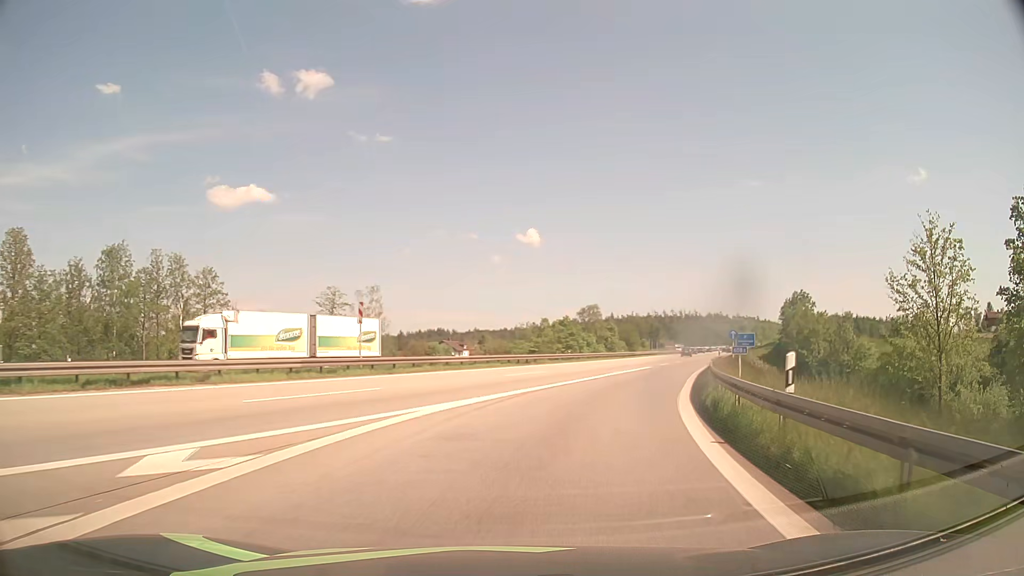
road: motorway_link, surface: asphalt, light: Day
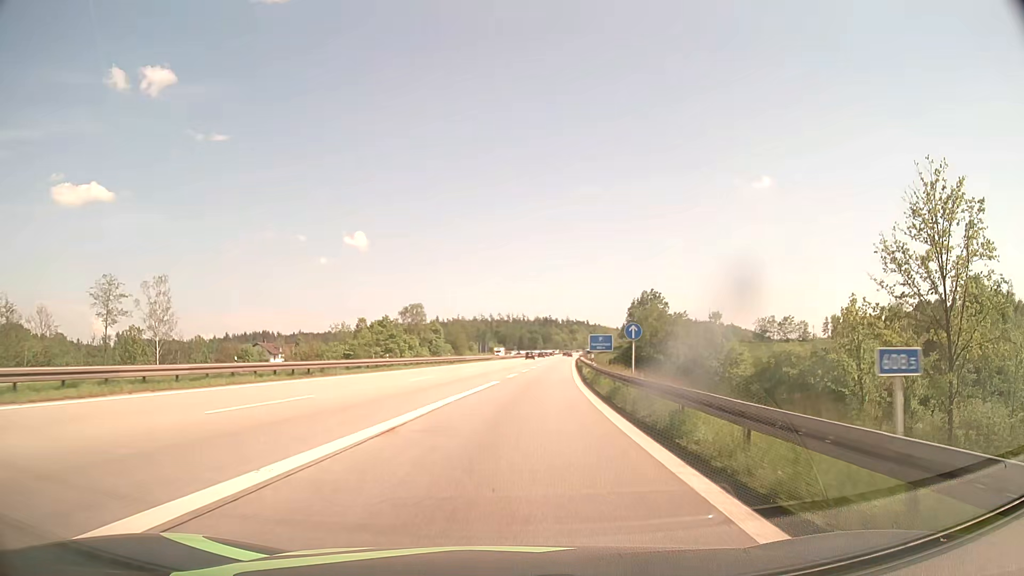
(+2.6, +17.6) m; +15°
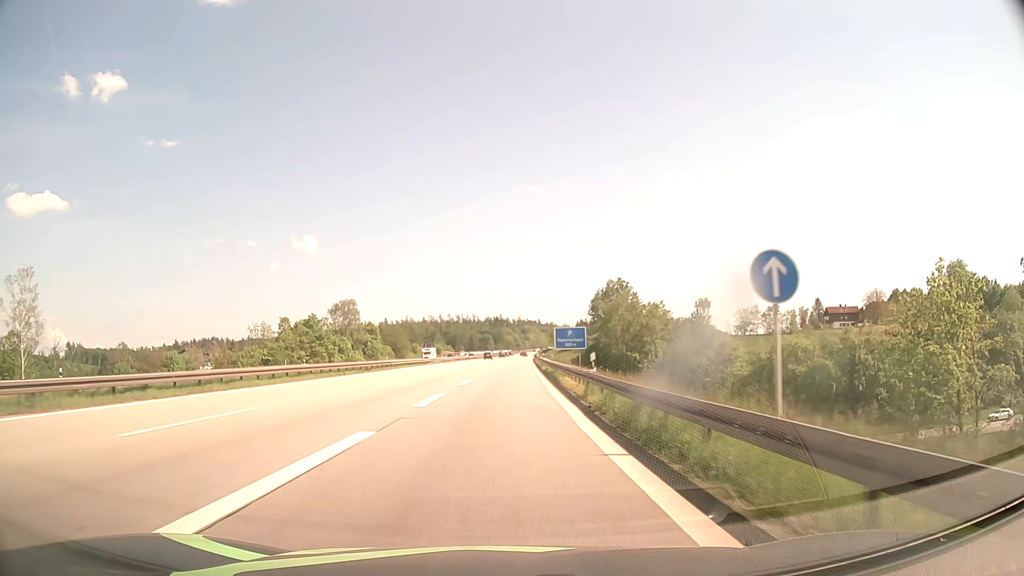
(+1.2, +20.8) m; +5°
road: motorway
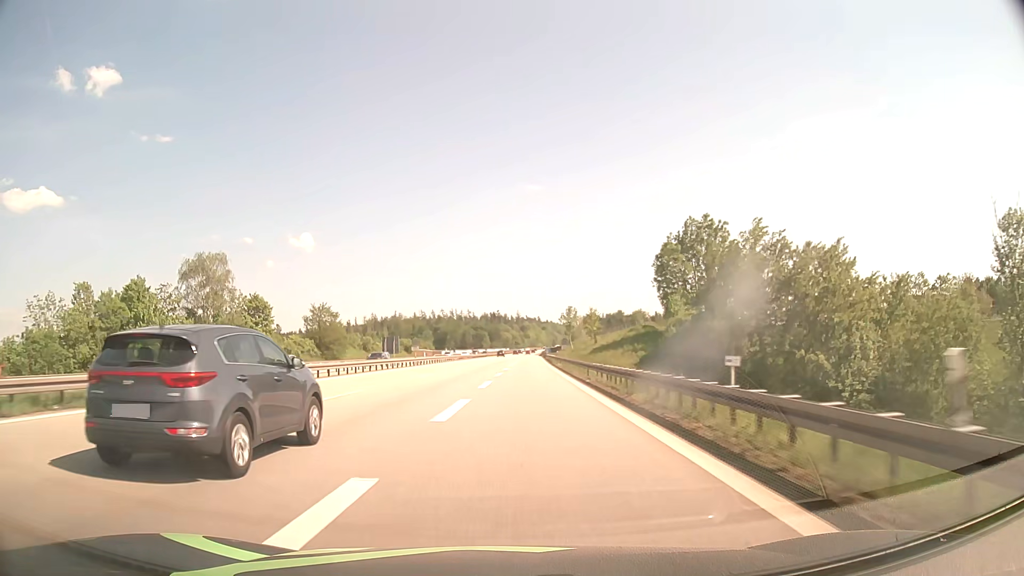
(+0.3, +65.2) m; 0°
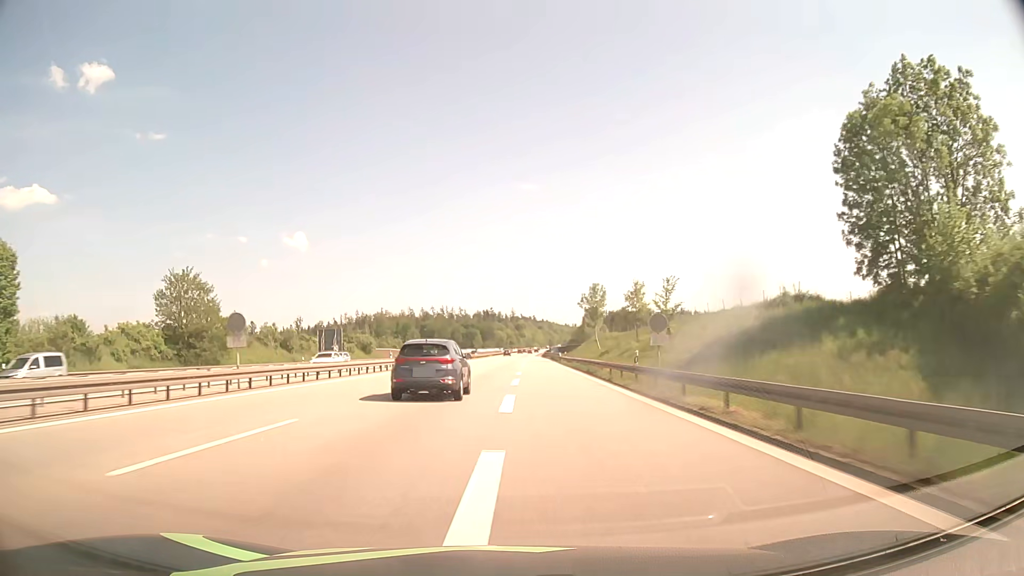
(0.0, +46.4) m; 0°
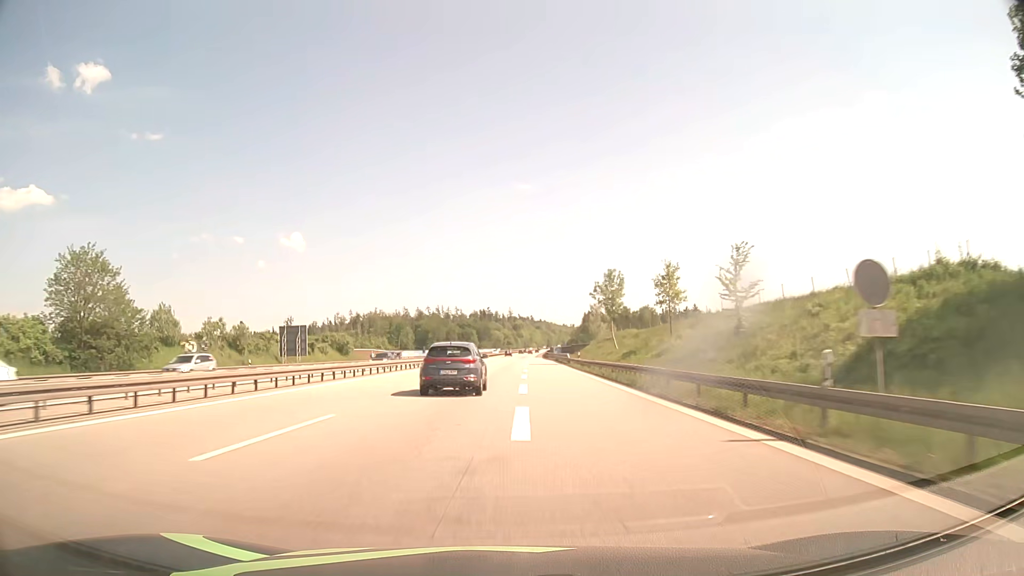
(0.0, +16.5) m; 0°
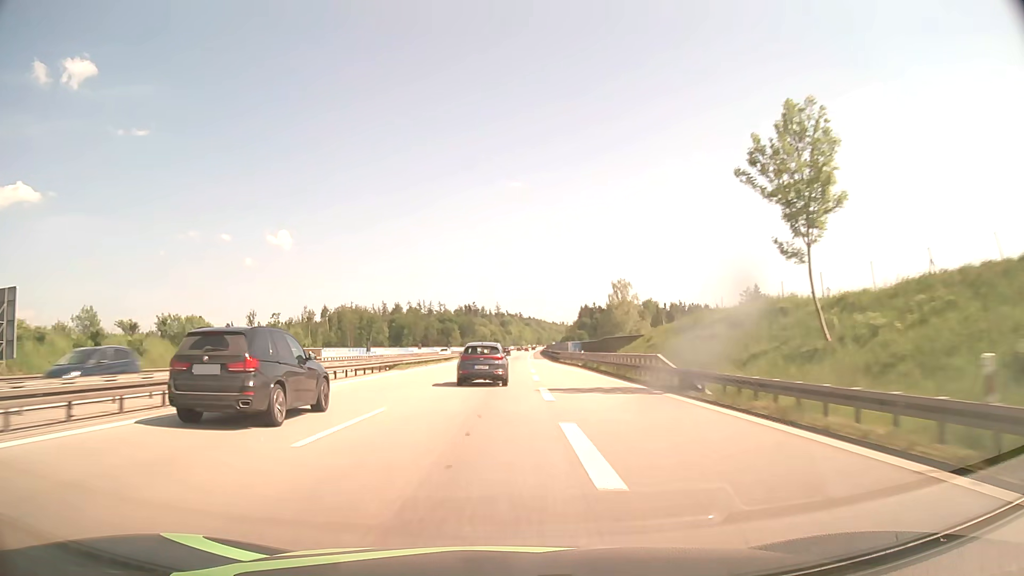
(+0.4, +52.3) m; +1°
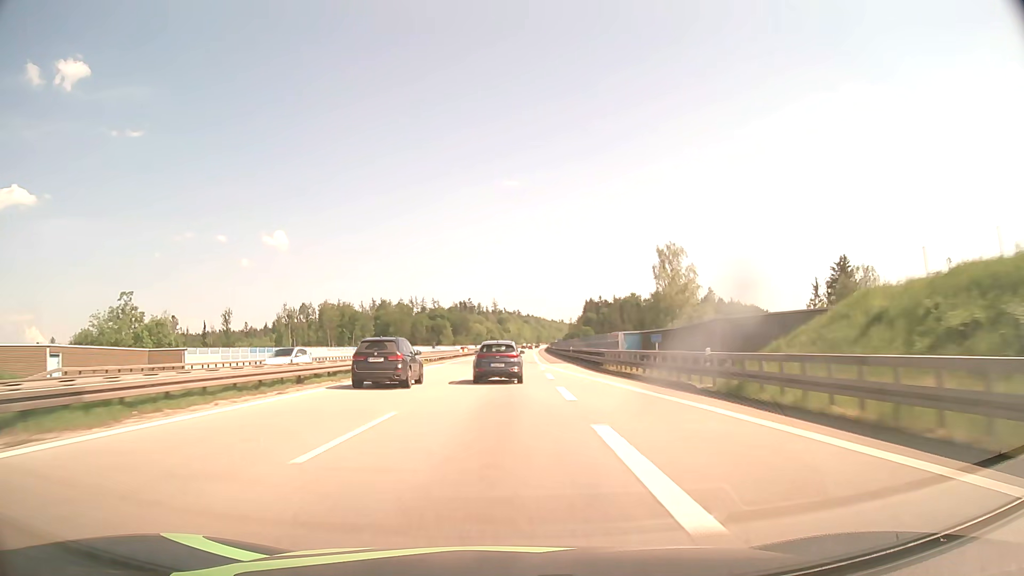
(+0.2, +37.1) m; 0°
(0, +10) (0, +20) (0, +30) (0, +40) (0, +50) (0, +60) (0, +70) (0, +80) (0, +90) (0, +100) m
